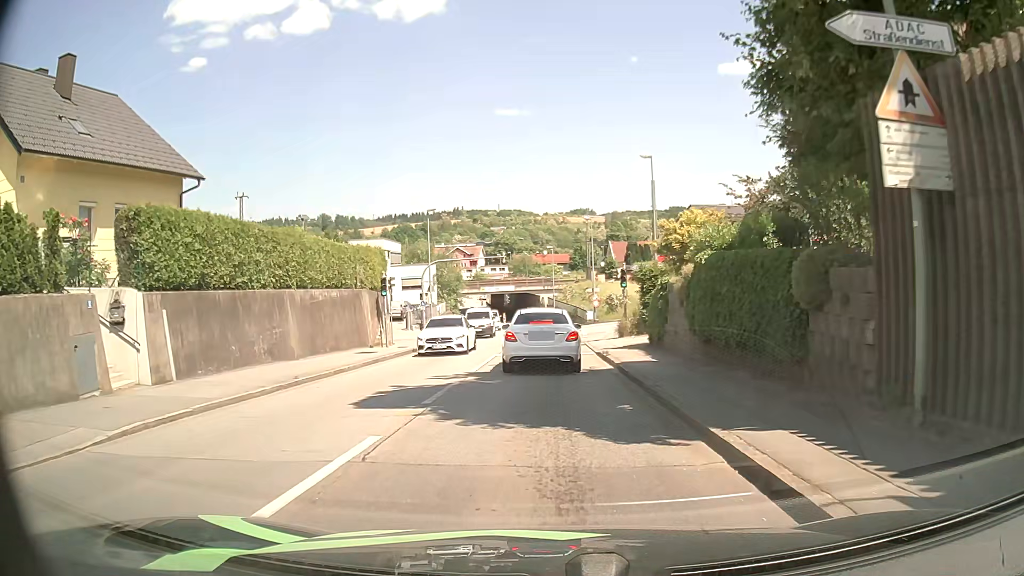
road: tertiary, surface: asphalt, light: Day
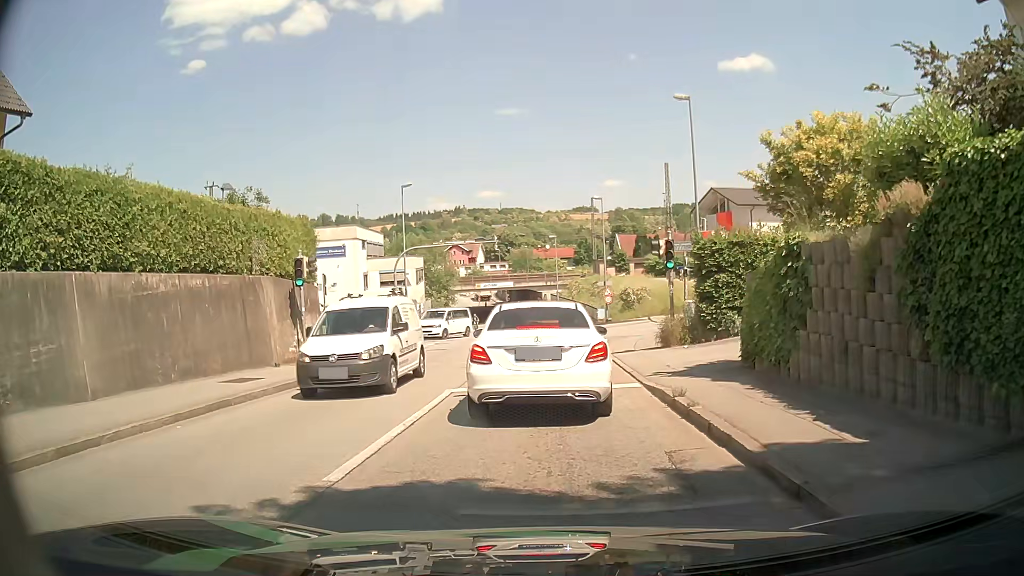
(+0.1, +10.4) m; -1°
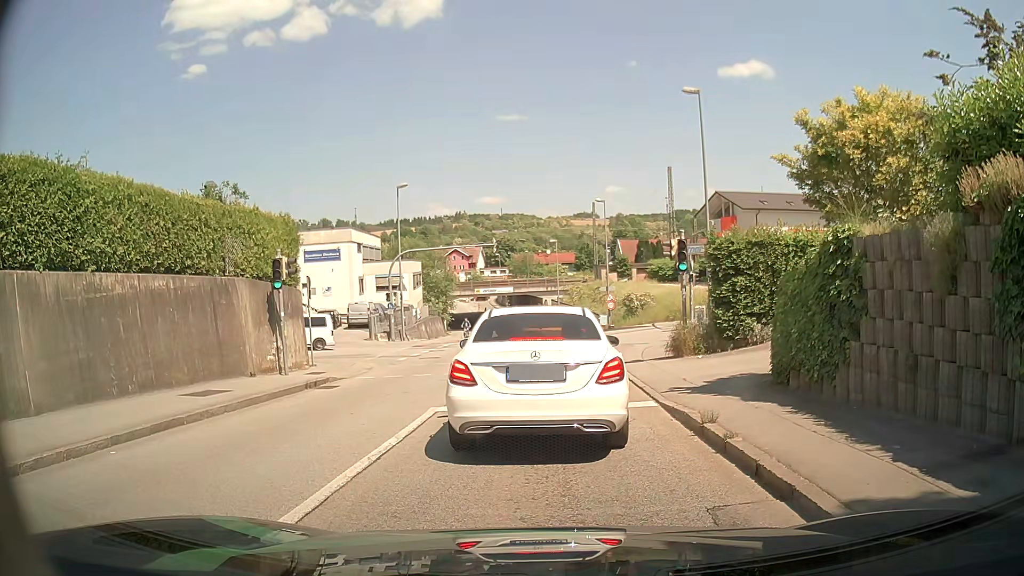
(0.0, +1.5) m; -1°
